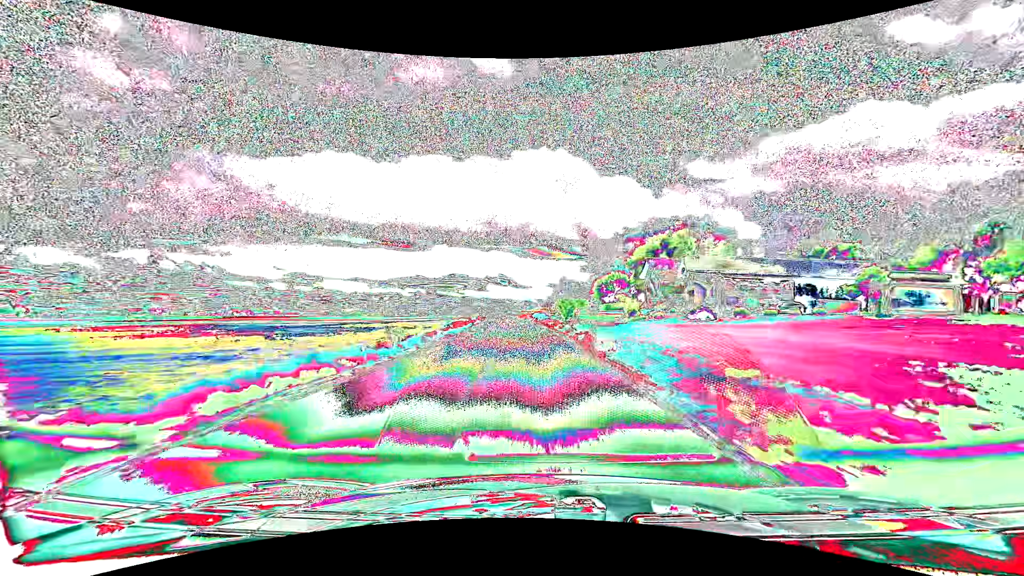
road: secondary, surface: asphalt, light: Day
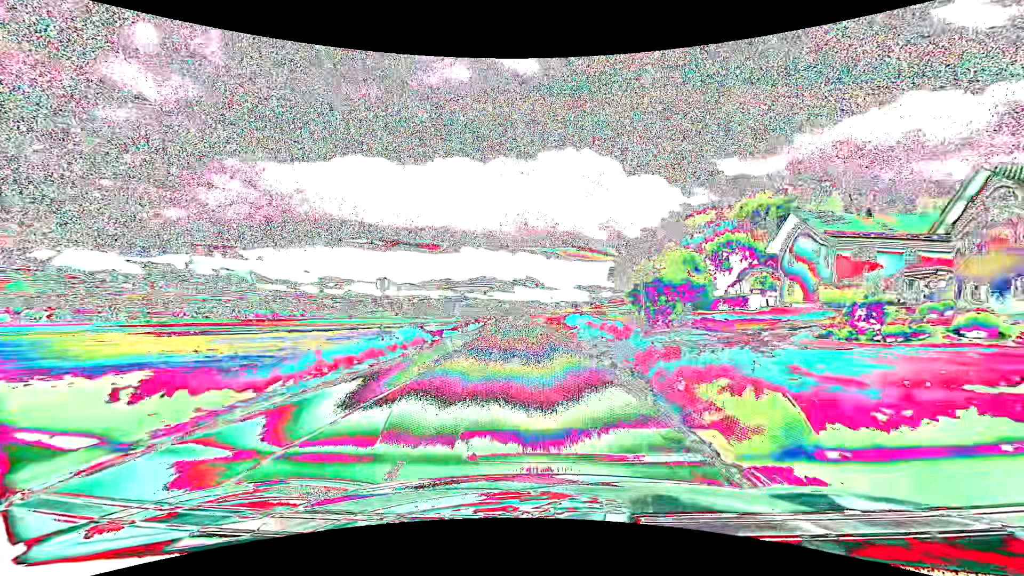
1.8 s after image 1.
(-1.2, +42.4) m; -3°
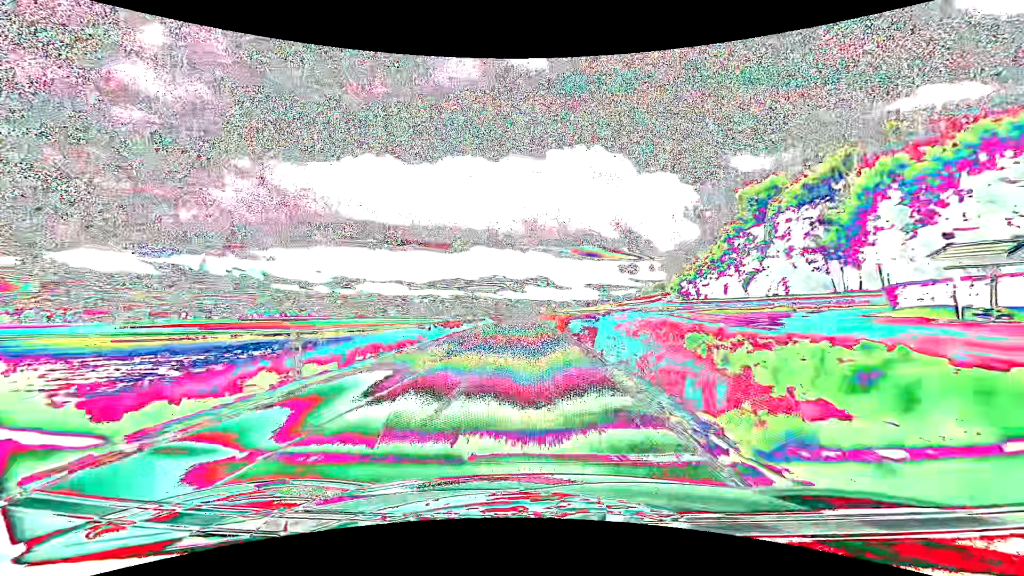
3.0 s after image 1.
(-0.2, +28.6) m; -1°
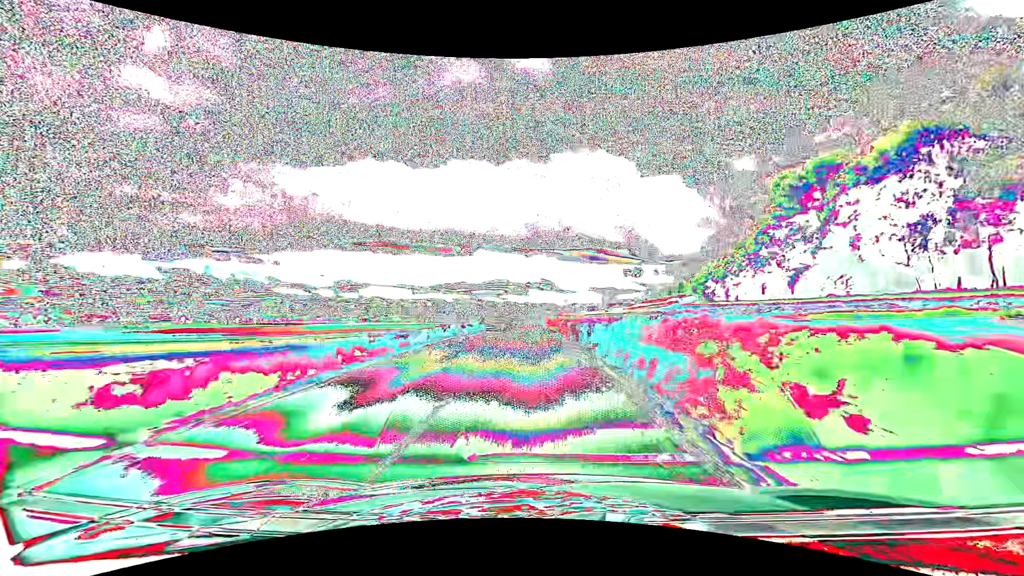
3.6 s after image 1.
(-0.1, +14.4) m; 0°
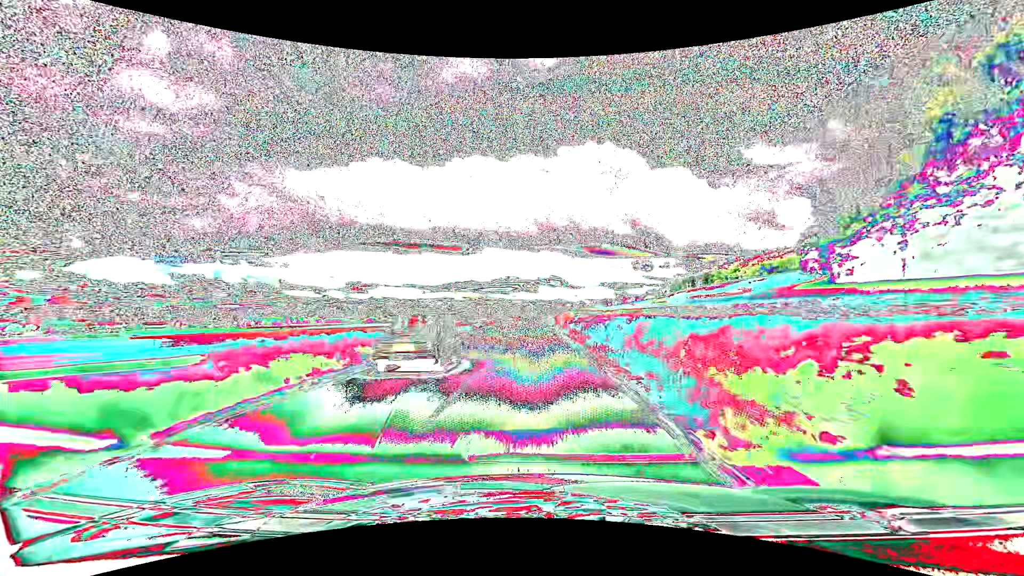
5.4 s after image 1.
(-0.5, +43.3) m; -1°
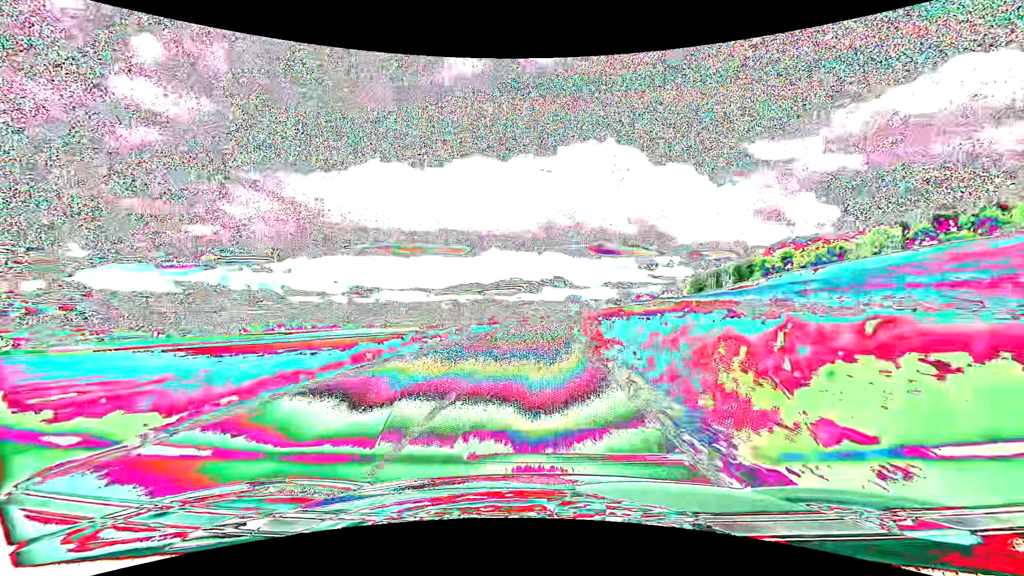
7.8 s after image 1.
(-0.4, +59.0) m; 0°
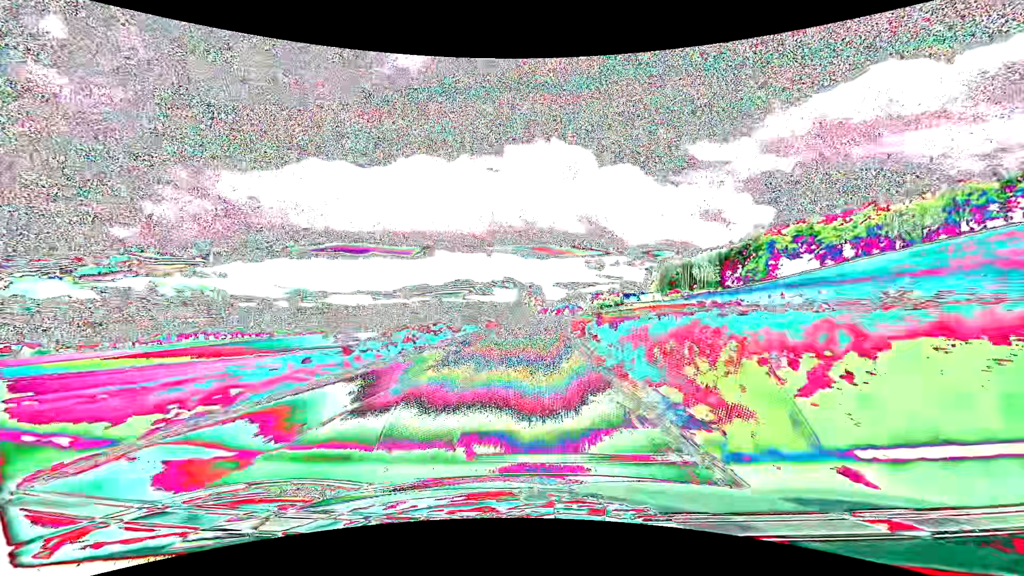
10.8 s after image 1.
(+3.2, +75.0) m; +6°
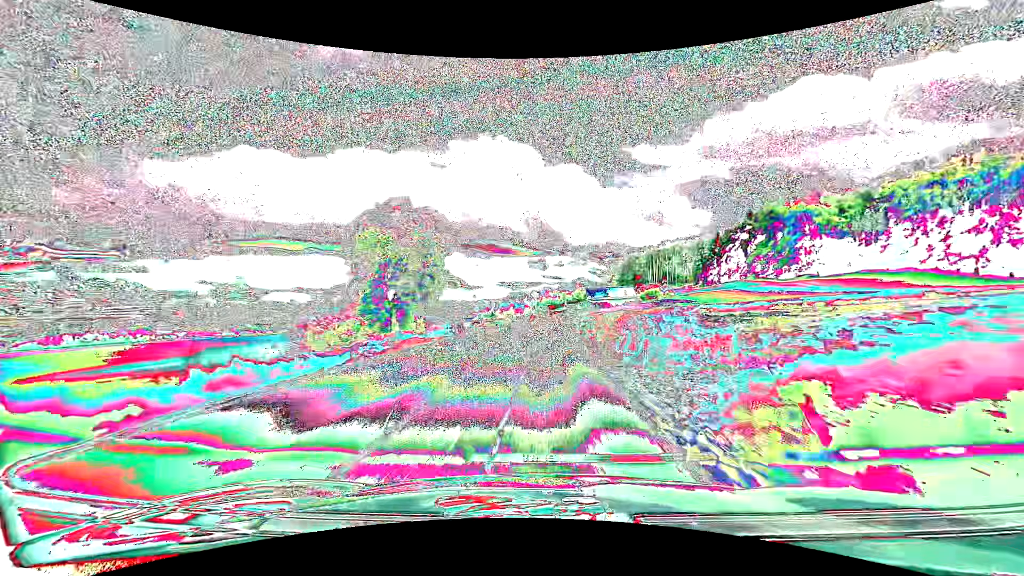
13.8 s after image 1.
(+2.9, +72.8) m; +6°
(0, +10) (+1, +20) (+1, +30) (+2, +40) (+2, +50) (+3, +60) (+4, +70) (+5, +80) (+6, +90) (+6, +100) m
